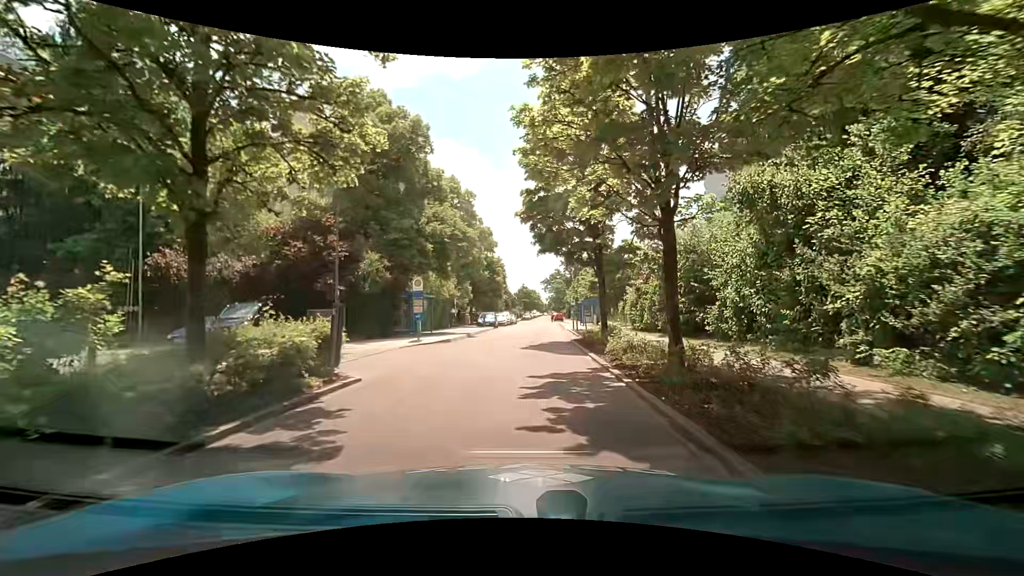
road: residential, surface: asphalt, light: Day
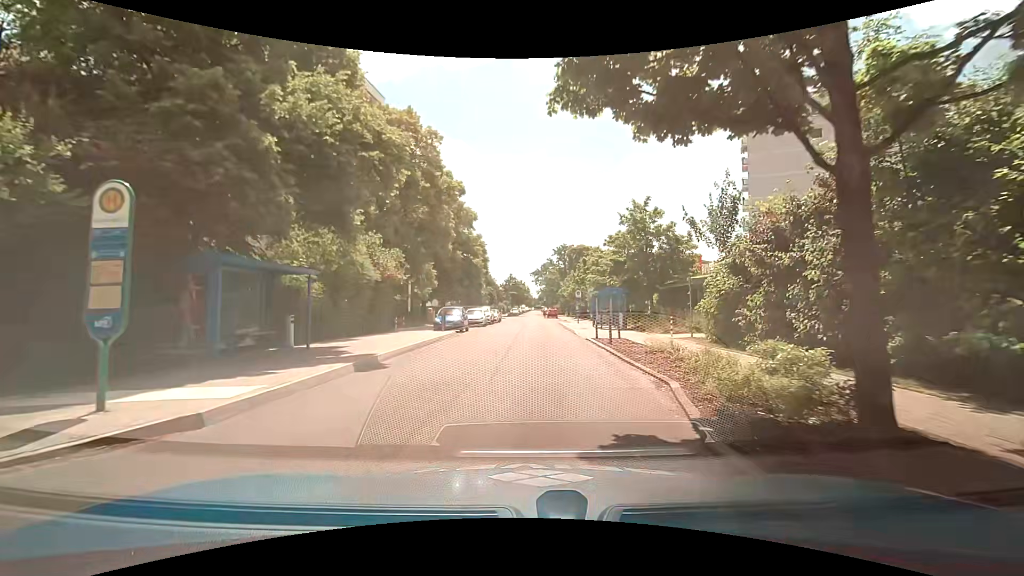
(+0.5, +17.5) m; +3°
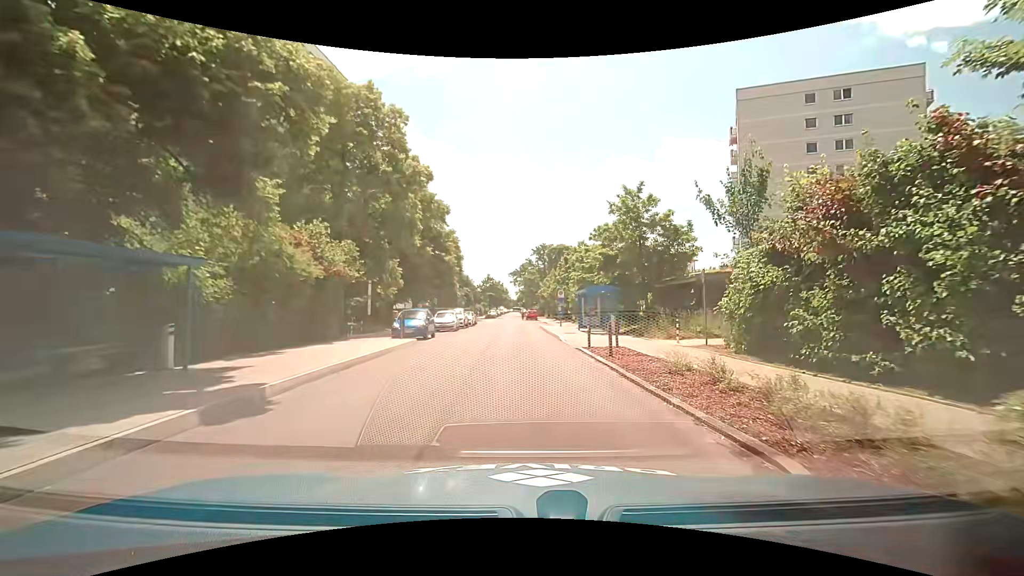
(+0.1, +4.4) m; +2°
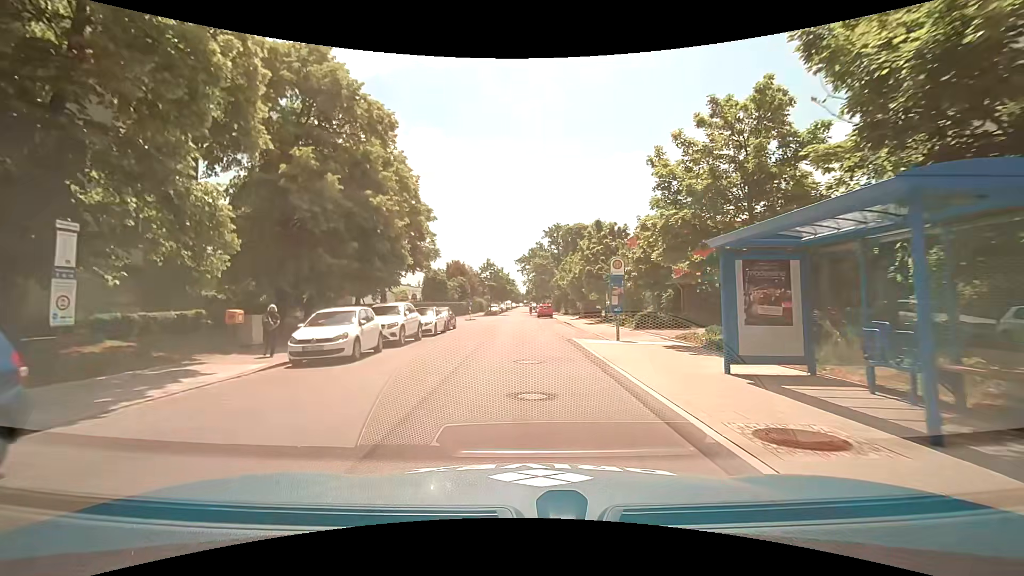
(+0.4, +22.4) m; 0°
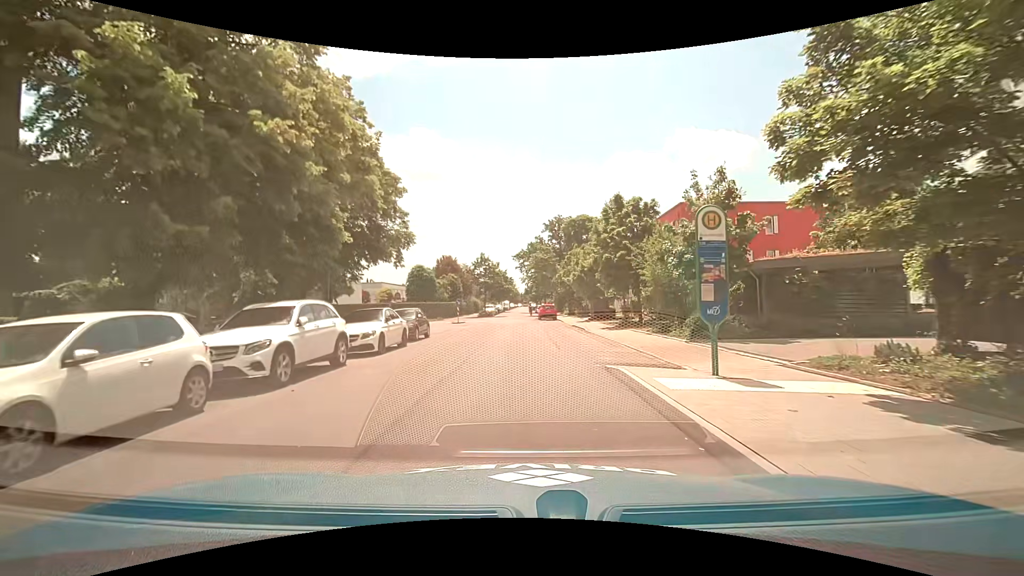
(0.0, +9.1) m; +1°
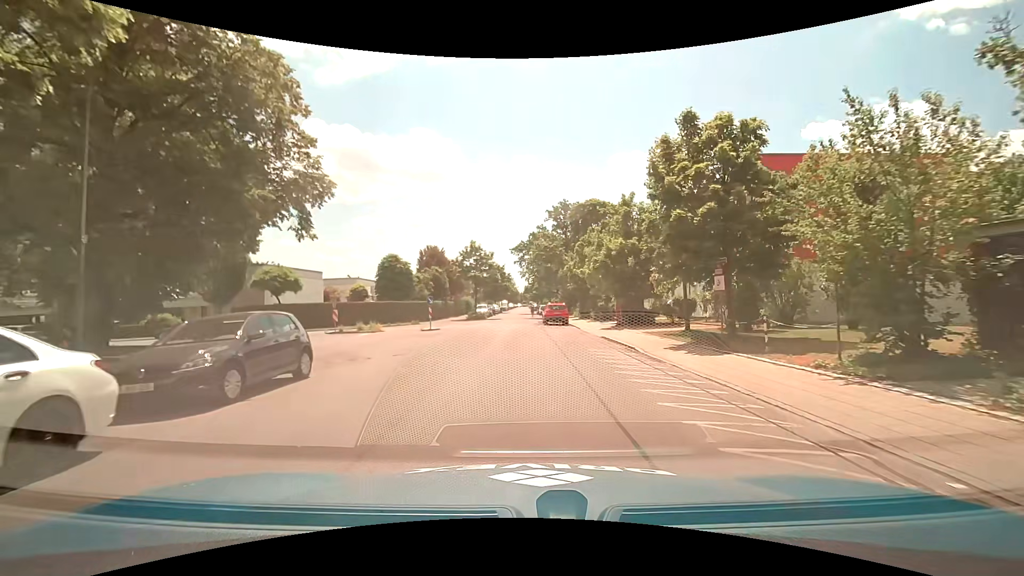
(+0.1, +13.5) m; +1°
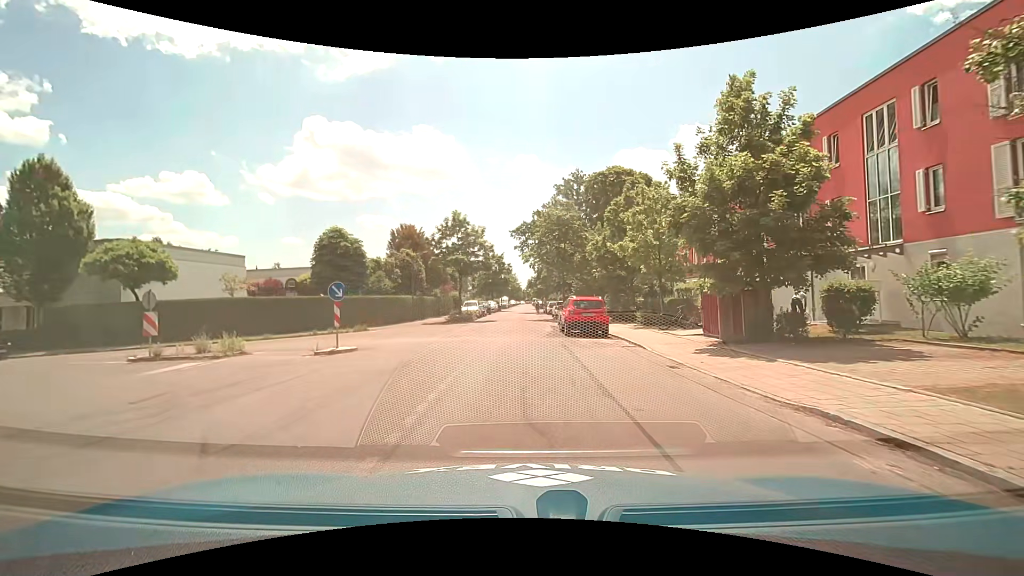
(-0.4, +16.3) m; -1°
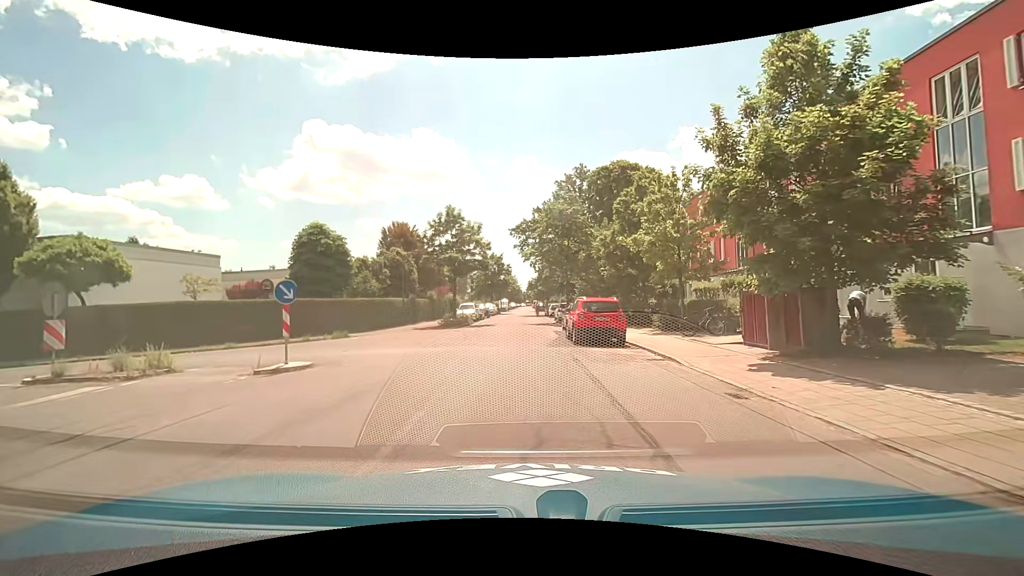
(0.0, +3.3) m; 0°
